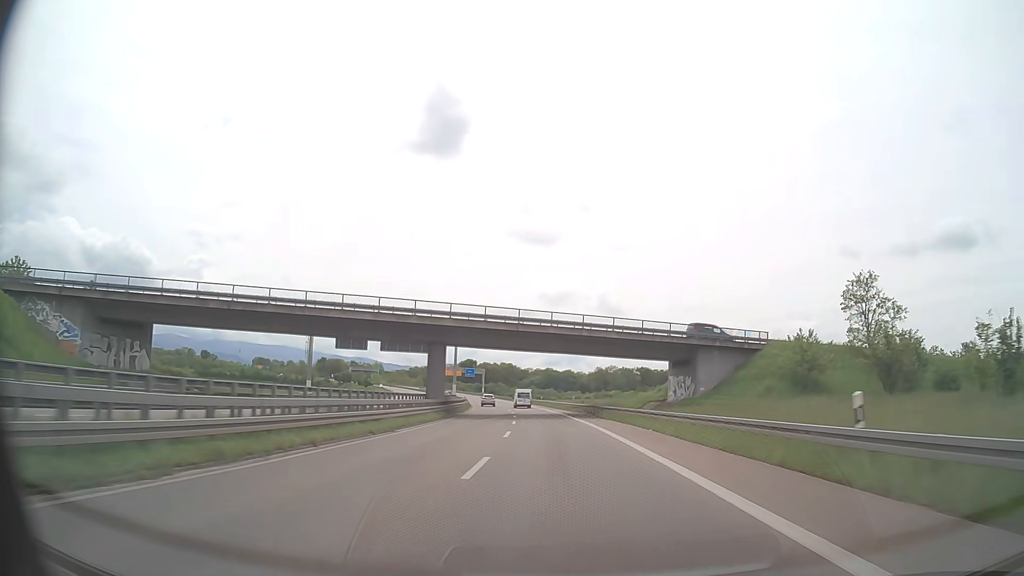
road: trunk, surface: asphalt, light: Day
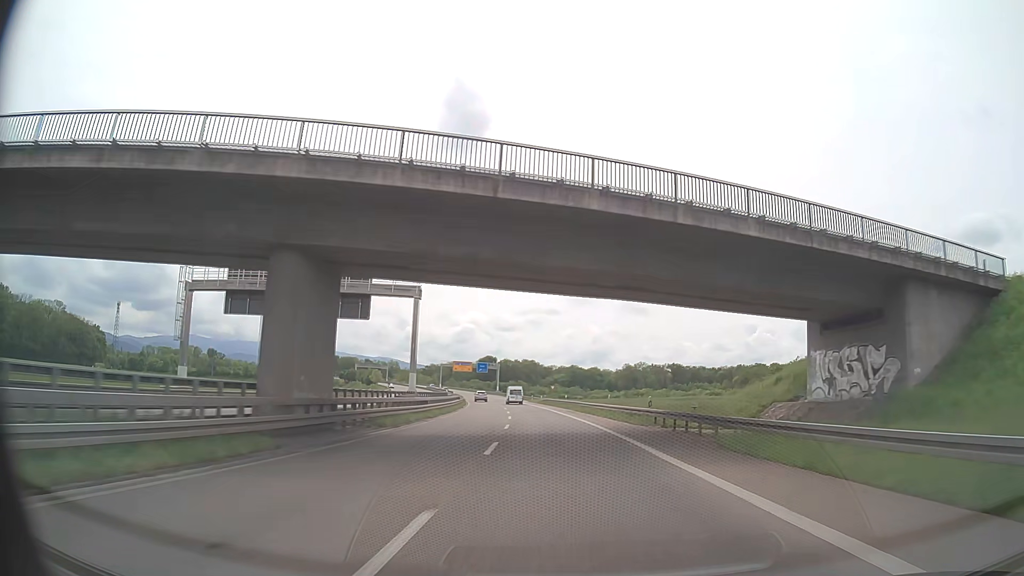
(-0.5, +31.3) m; -2°
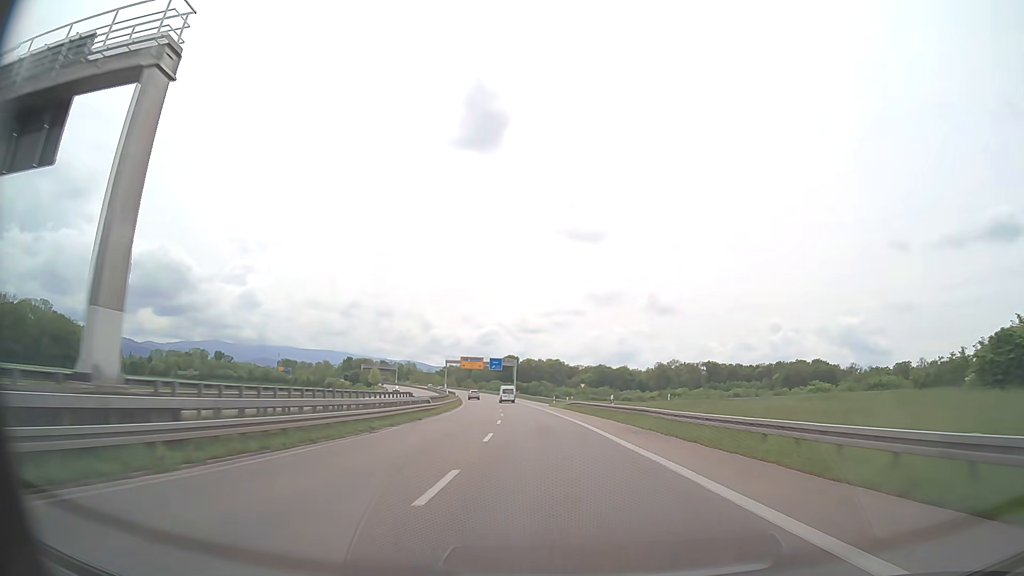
(-0.6, +31.3) m; -2°
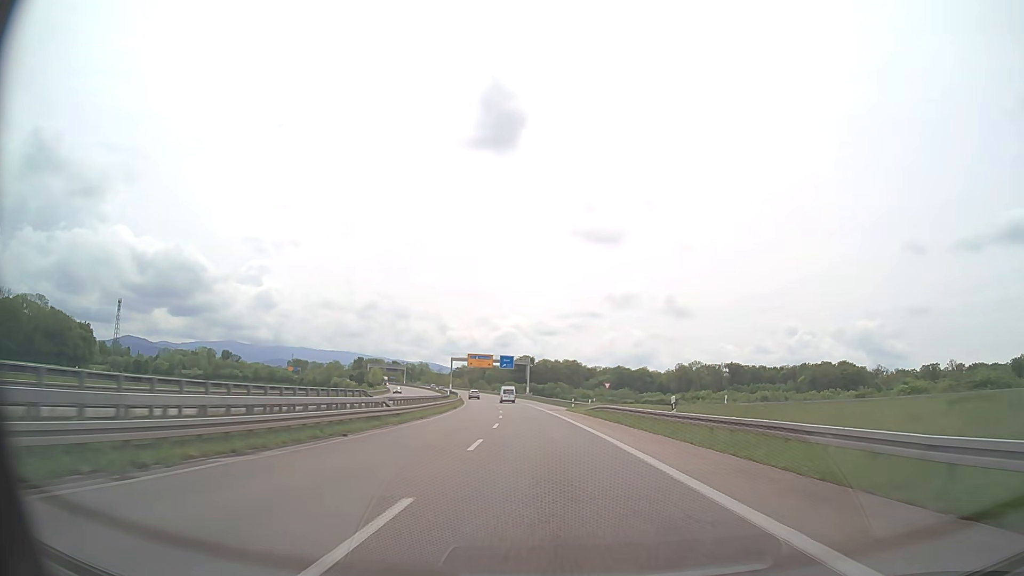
(-0.1, +15.7) m; -1°
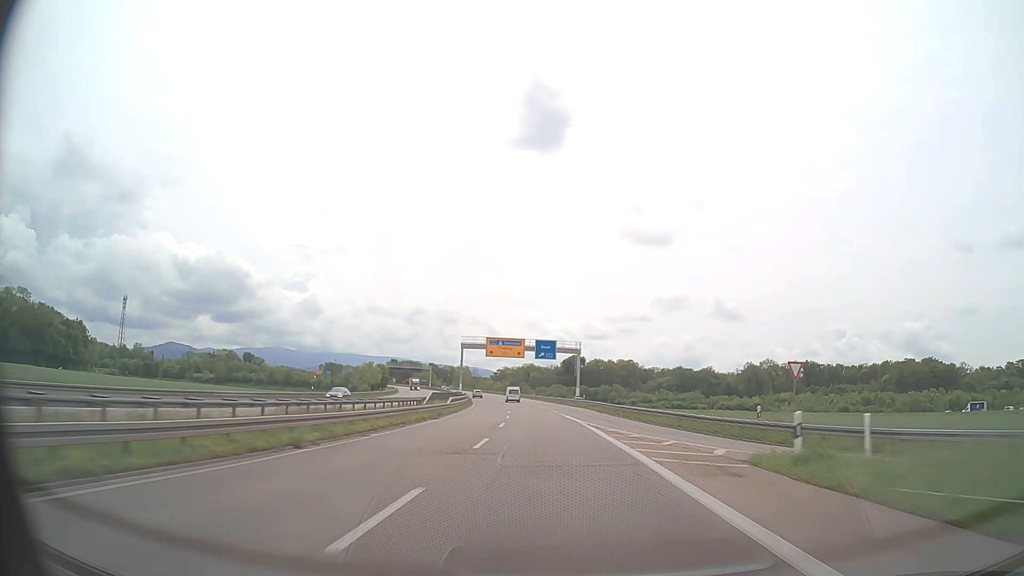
(-1.8, +46.9) m; -4°
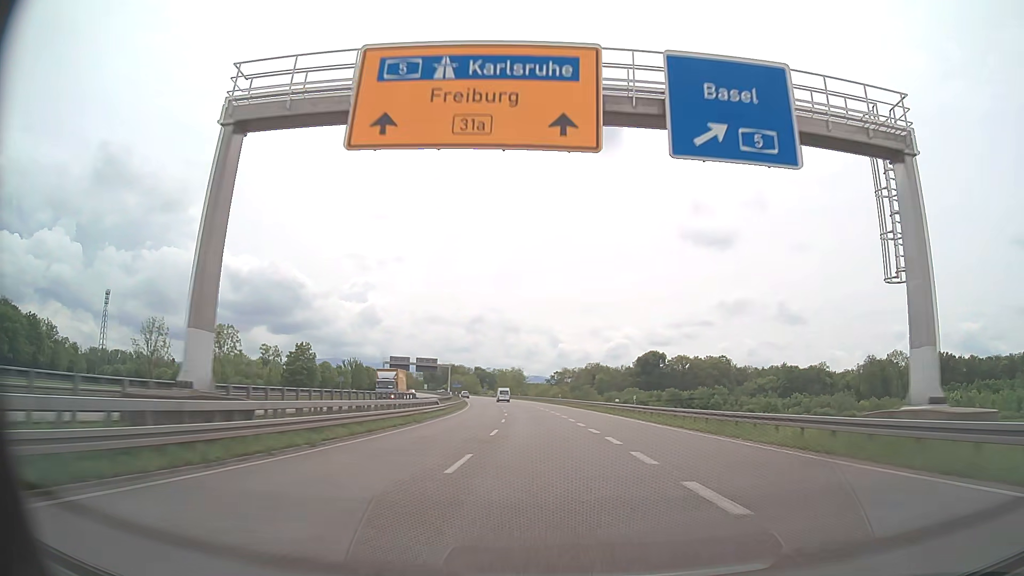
(-3.9, +77.9) m; -6°
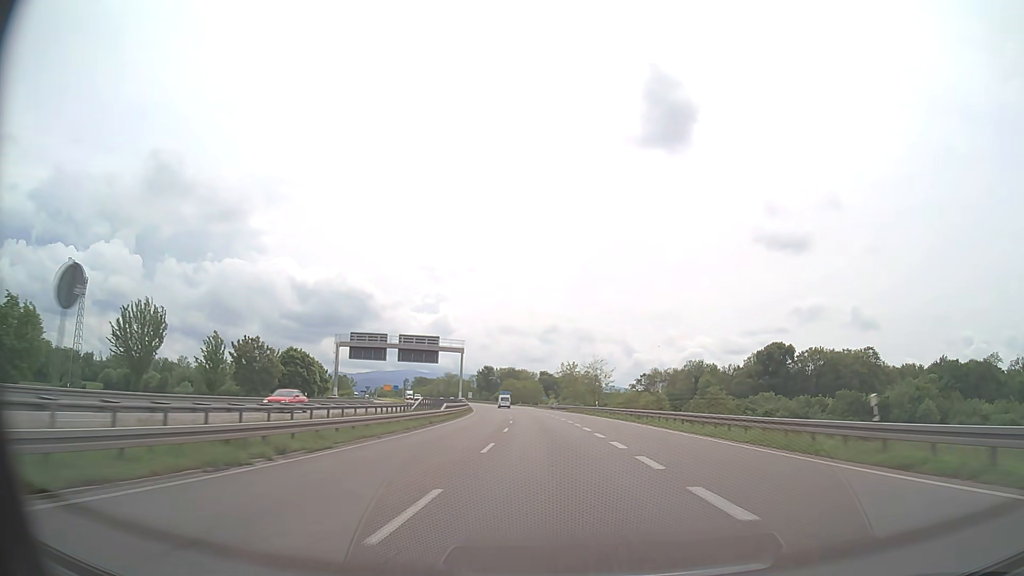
(-4.2, +77.9) m; -6°
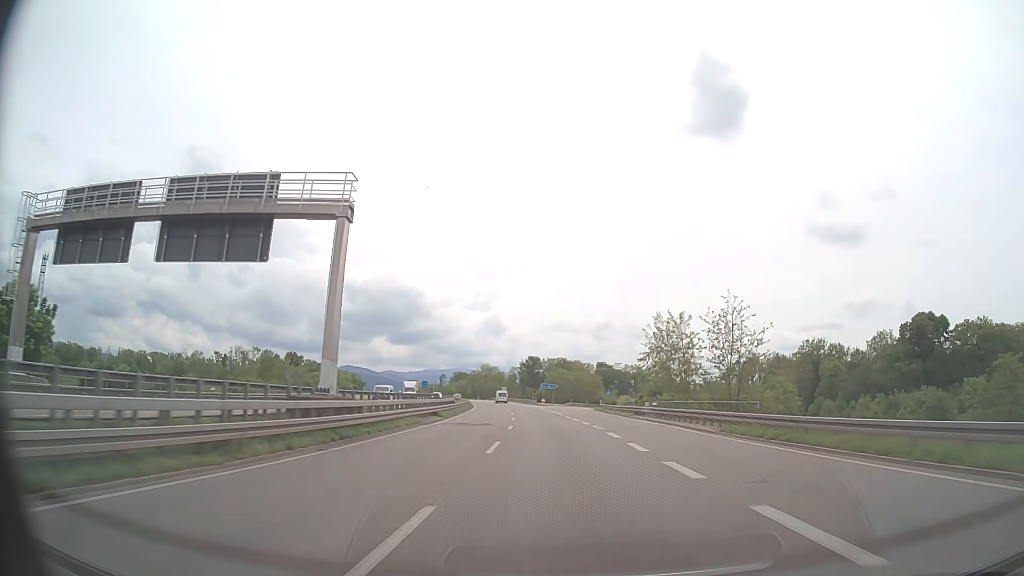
(-2.7, +62.4) m; -5°
(0, +10) (0, +20) (-1, +30) (-1, +40) (-2, +50) (-2, +60) (-3, +70) (-4, +80) (-5, +90) (-6, +100) m
